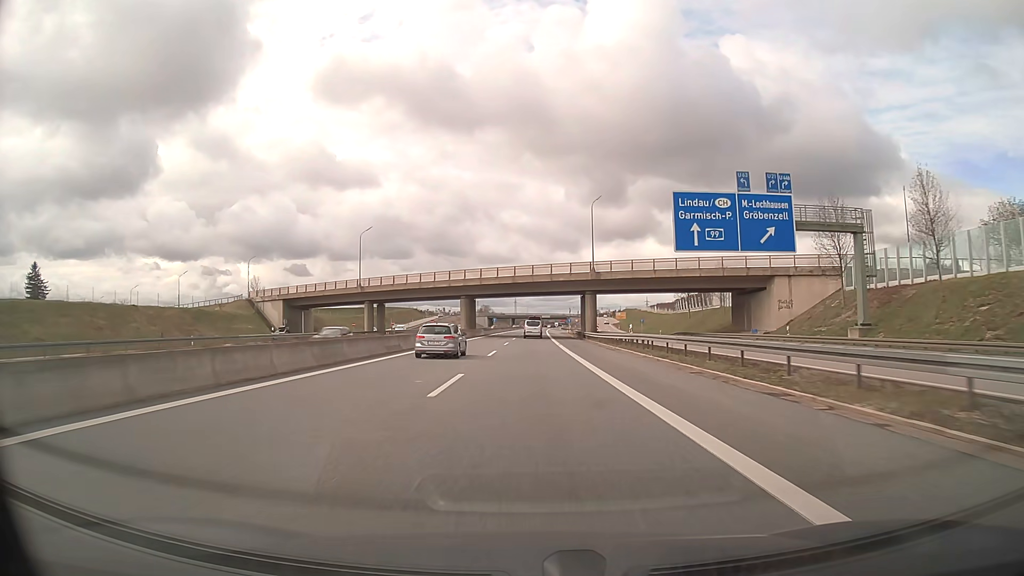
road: motorway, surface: asphalt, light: Day
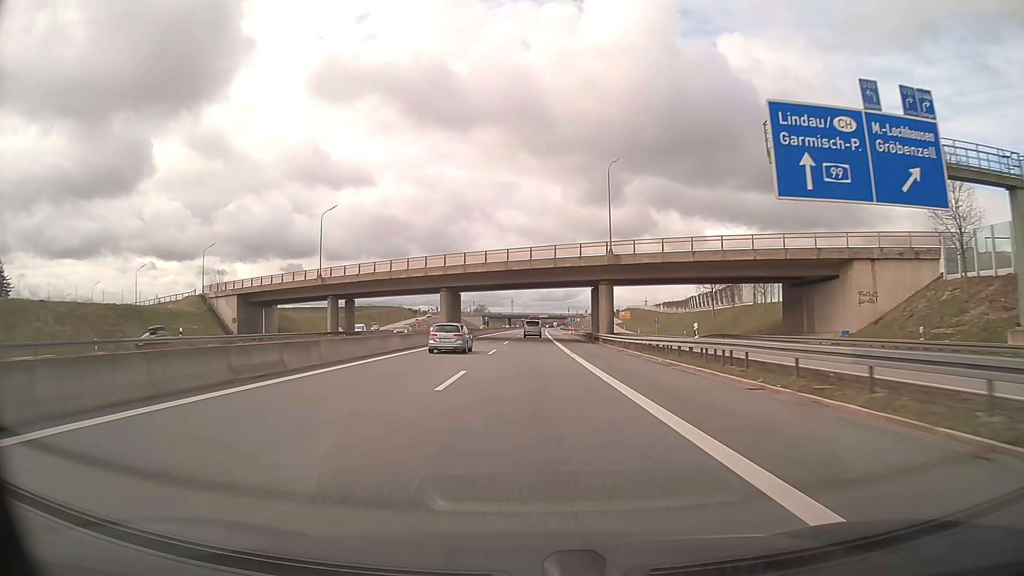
(0.0, +16.8) m; 0°
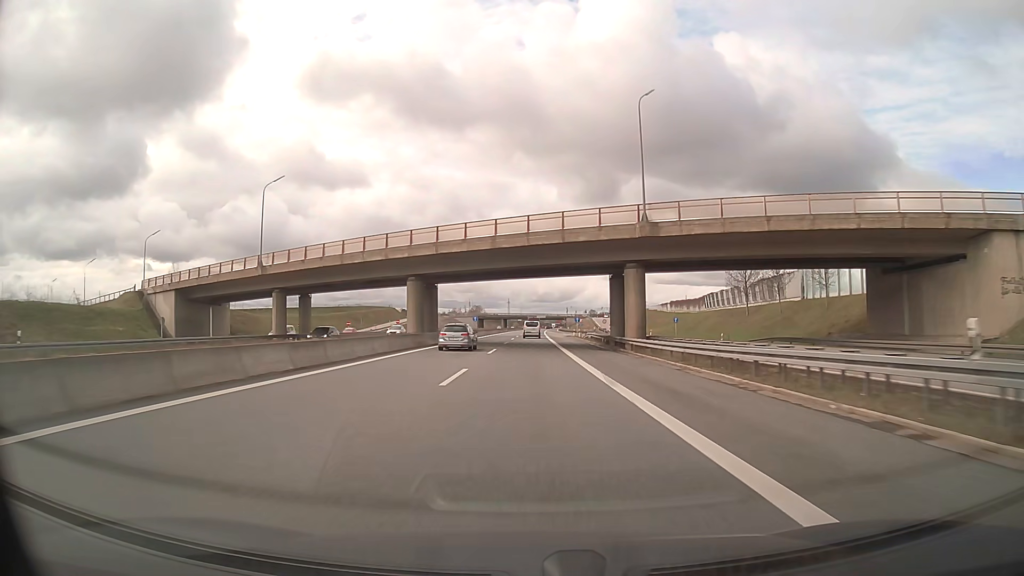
(0.0, +16.8) m; 0°
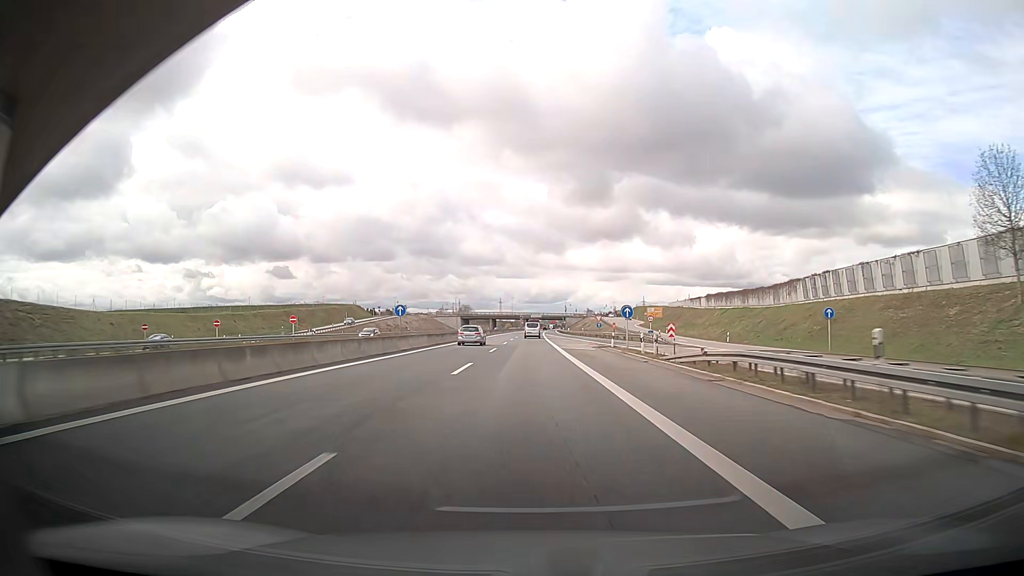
(+0.2, +50.3) m; +1°
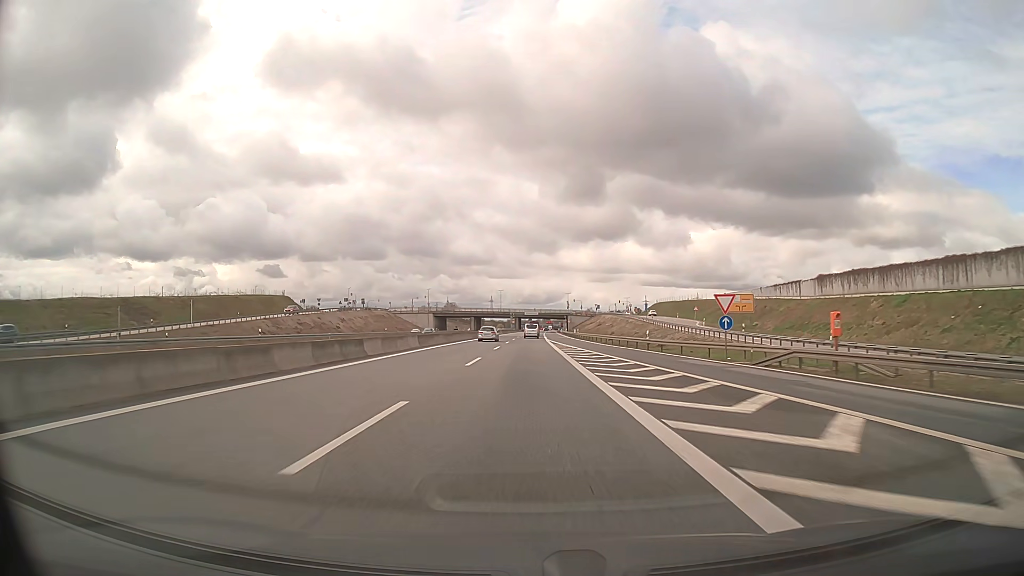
(+0.1, +67.0) m; 0°
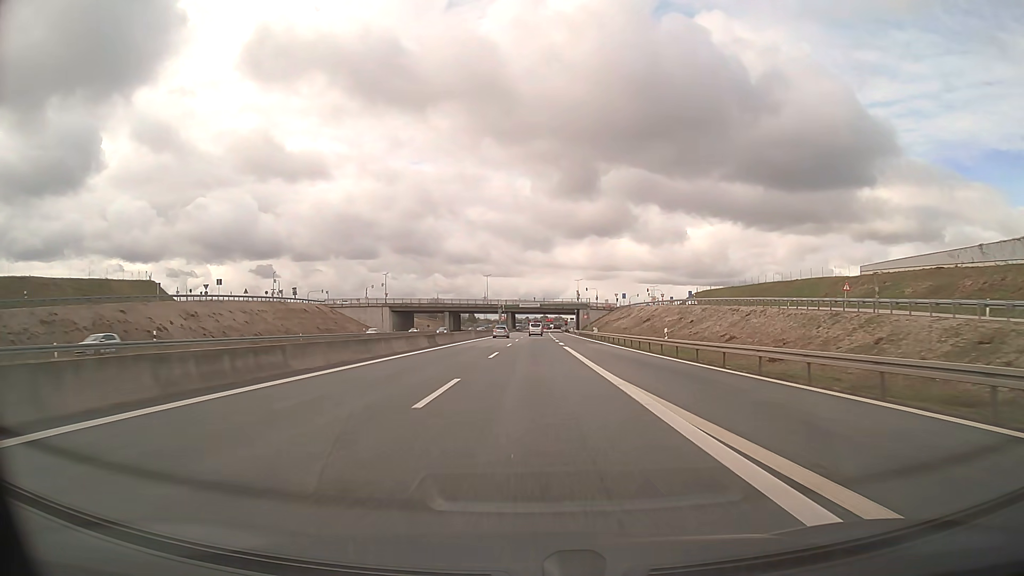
(+0.2, +67.0) m; 0°
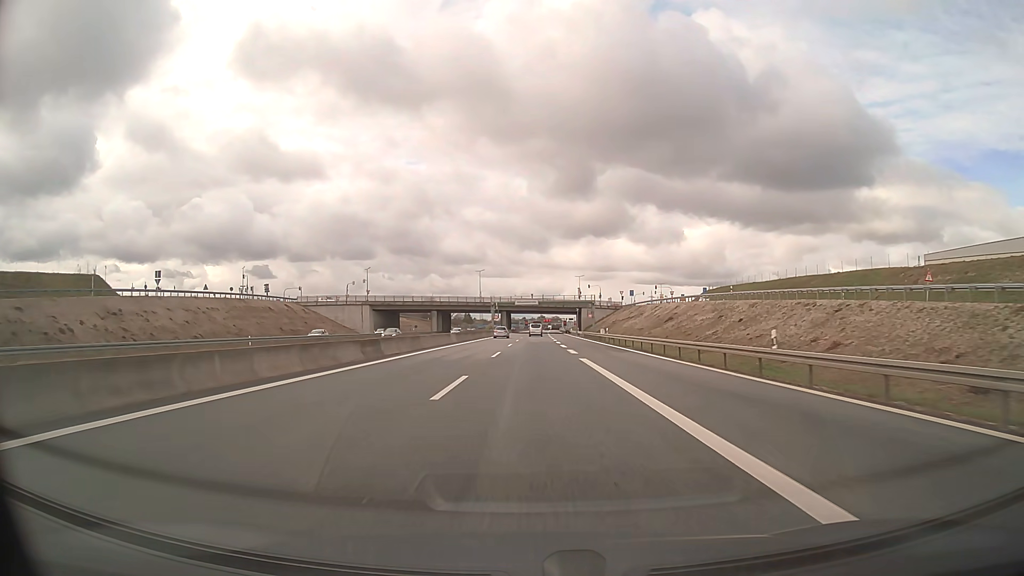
(+0.1, +16.7) m; 0°
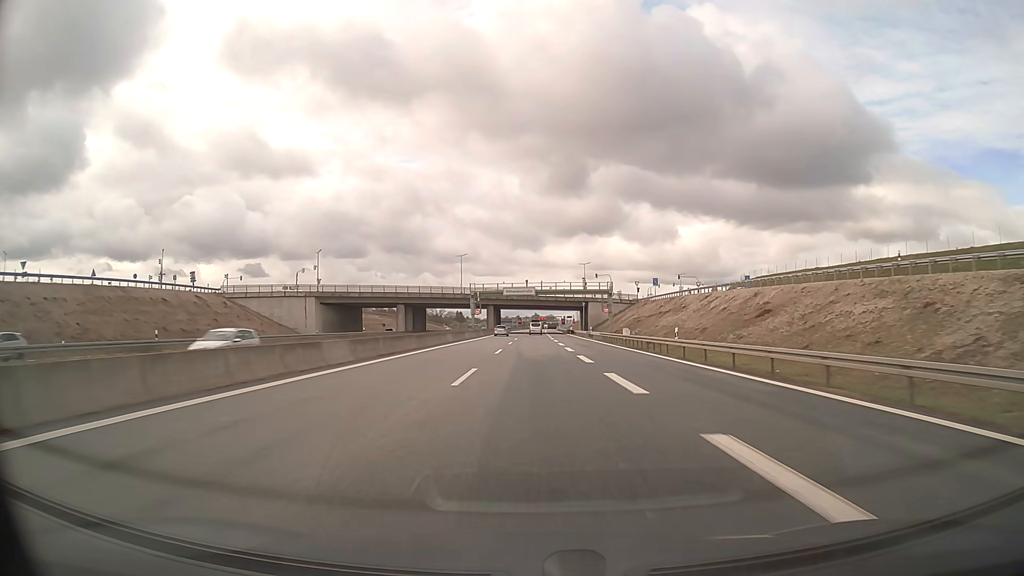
(+0.2, +33.2) m; 0°
(0, +10) (0, +20) (0, +30) (0, +40) (0, +50) (0, +60) (0, +70) (+1, +80) (+1, +90) (+1, +100) m
